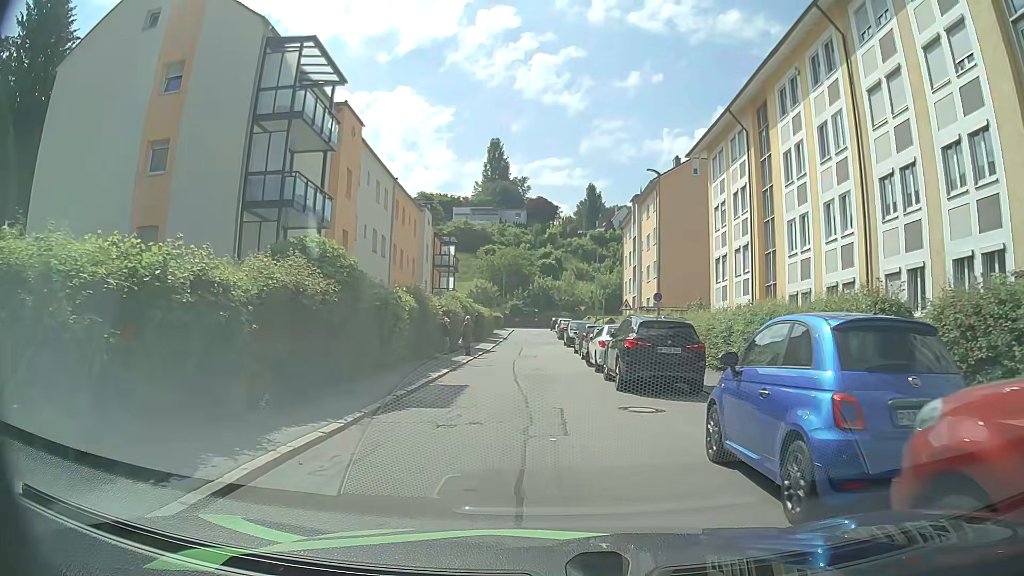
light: Day
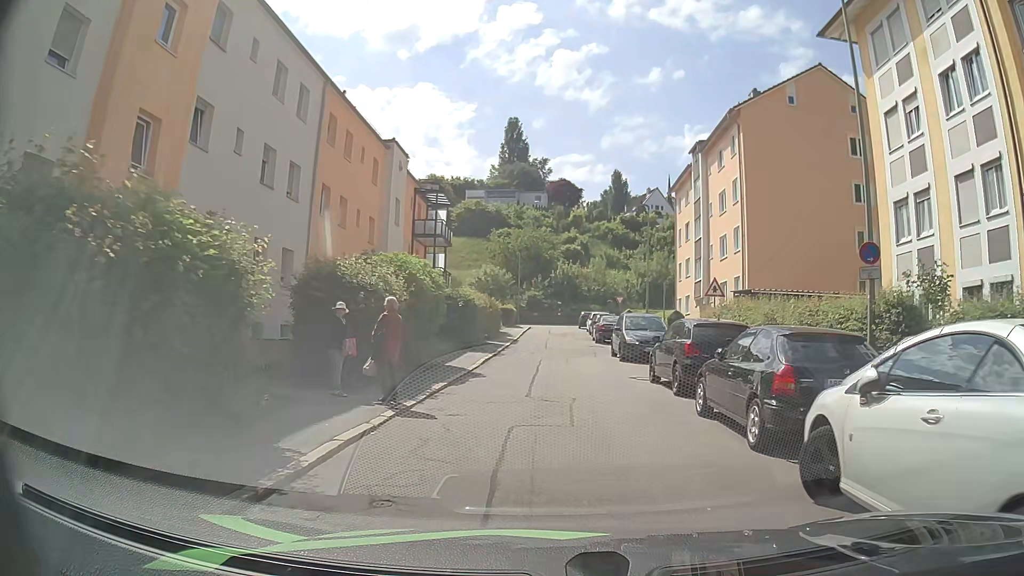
(-0.4, +17.7) m; -2°
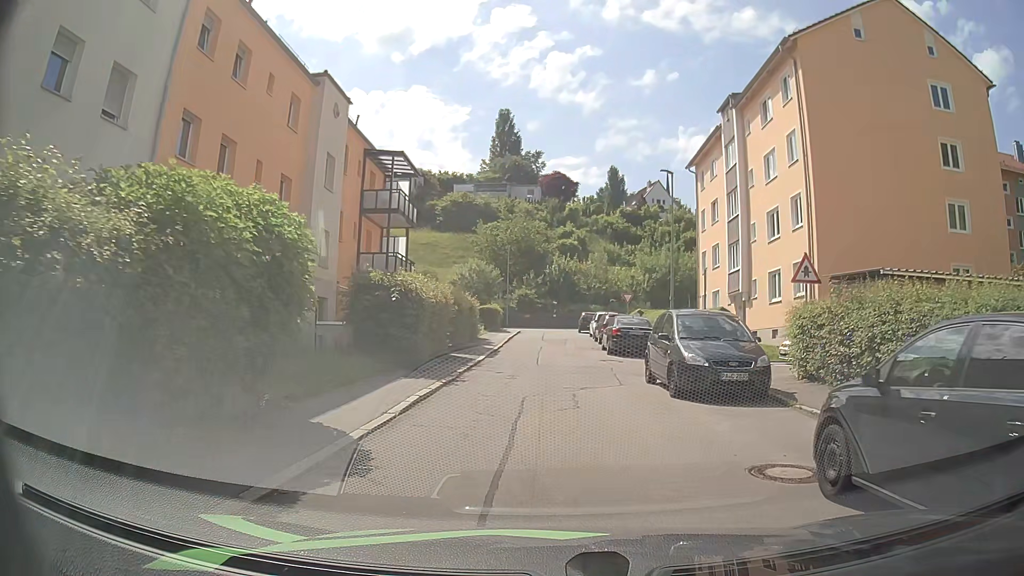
(+0.2, +10.0) m; +1°
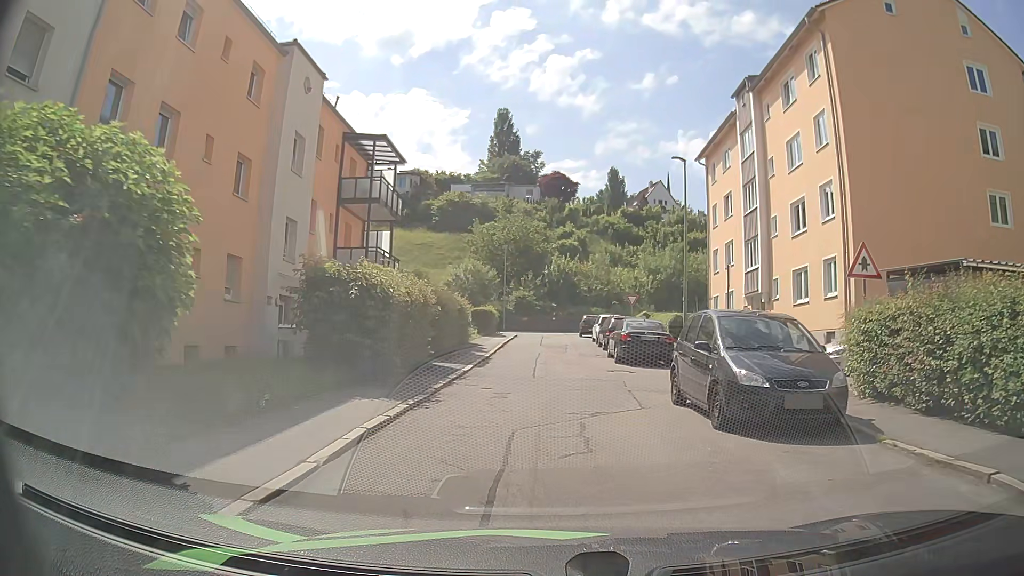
(0.0, +3.2) m; 0°
